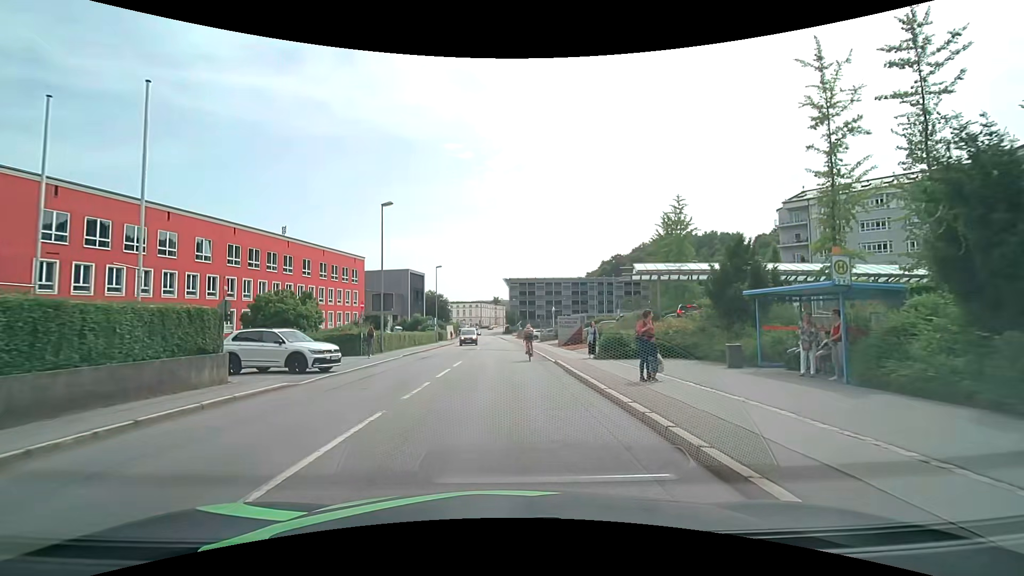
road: tertiary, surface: asphalt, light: Day
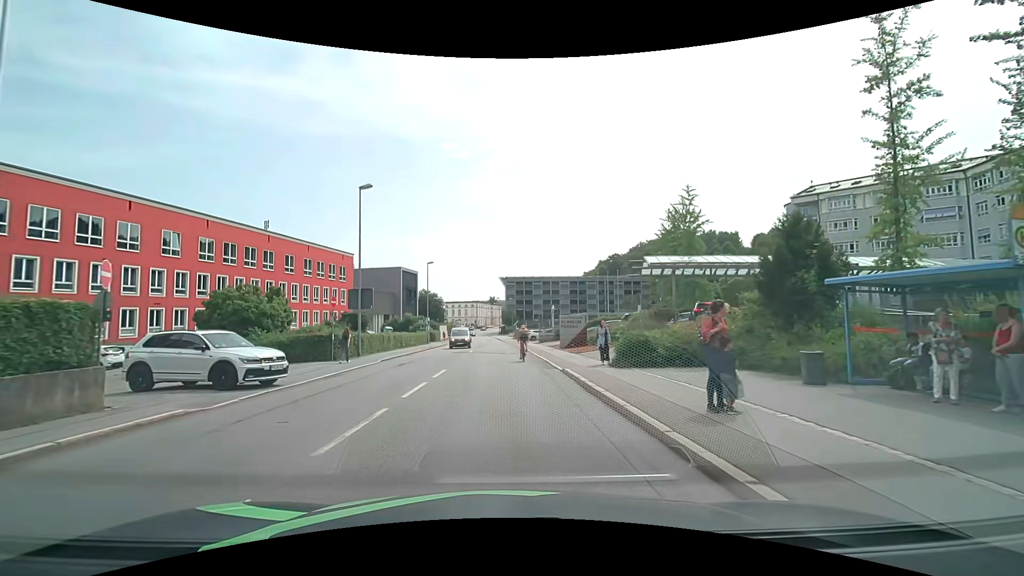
(0.0, +4.2) m; 0°
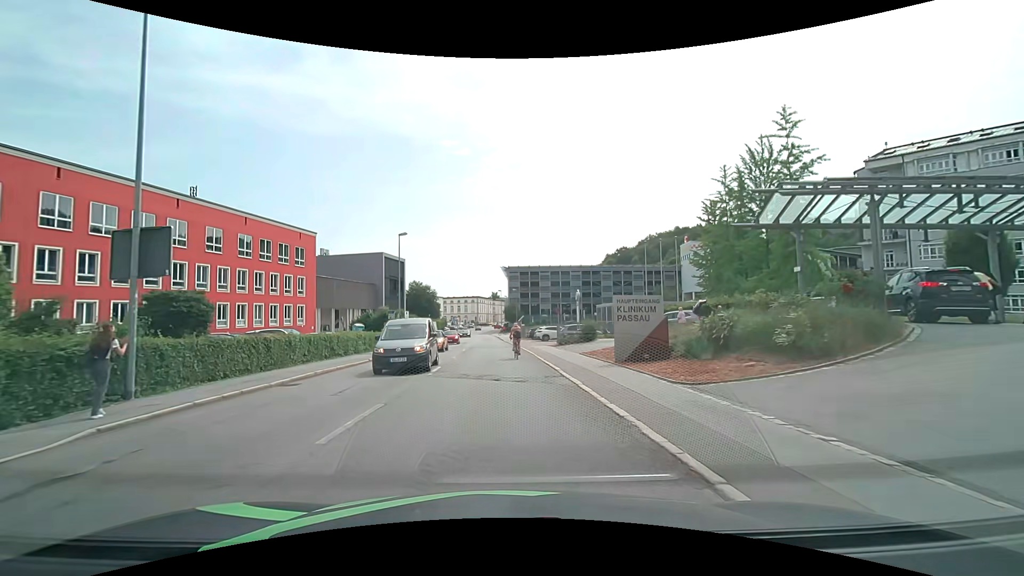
(+0.2, +17.8) m; 0°
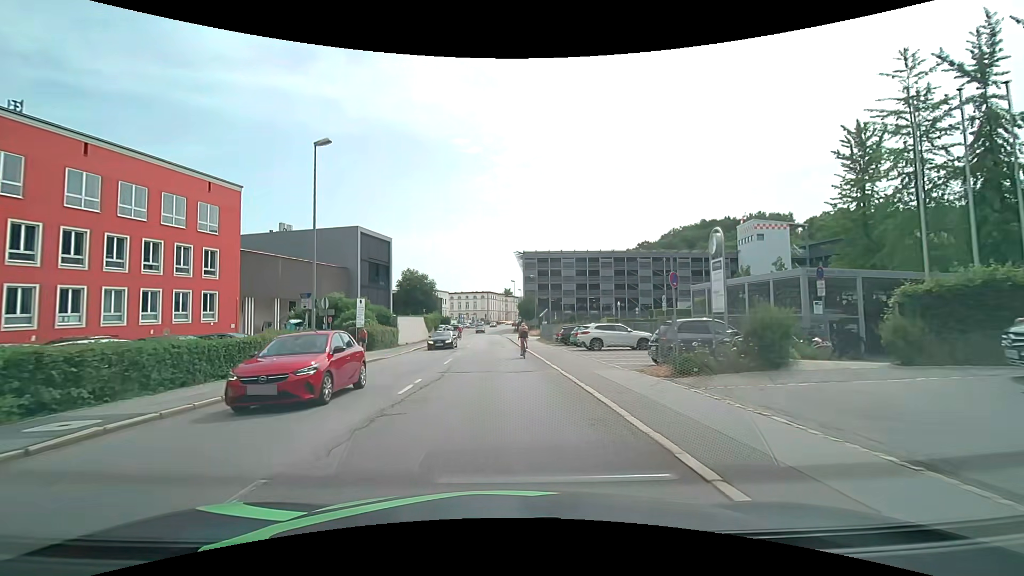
(-0.2, +22.6) m; -1°
(0, +10) (0, +20) (-1, +30) (-1, +40) (-1, +50) (-2, +60) (-2, +70) (-2, +80) (-2, +90) (-2, +100) m
